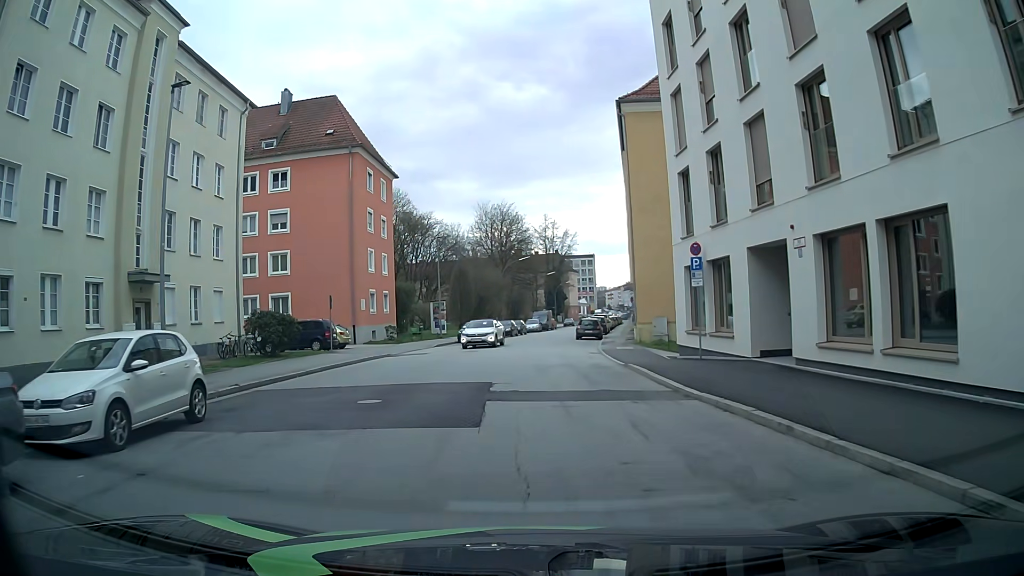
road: tertiary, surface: asphalt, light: Day
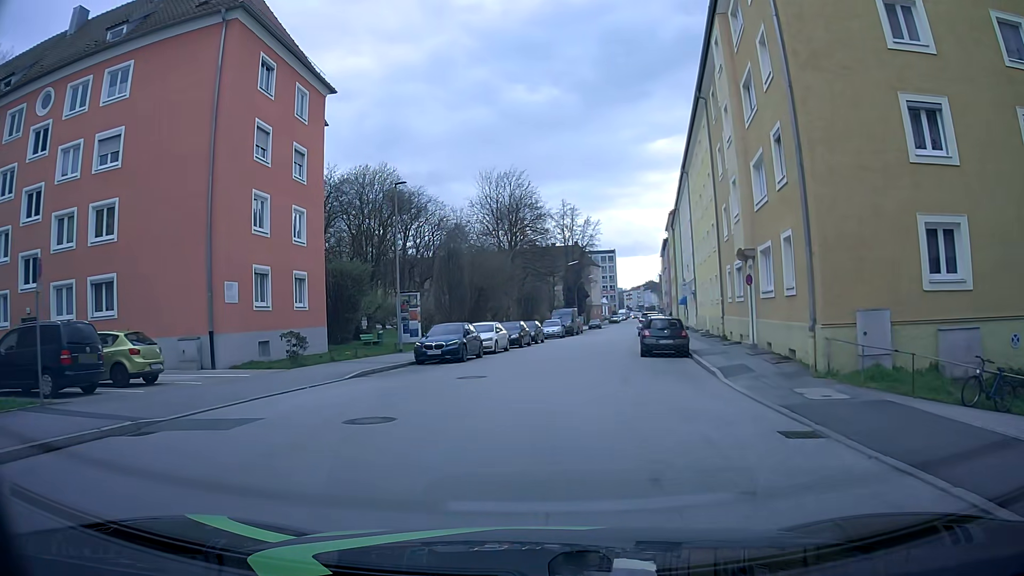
(+0.4, +22.1) m; +1°
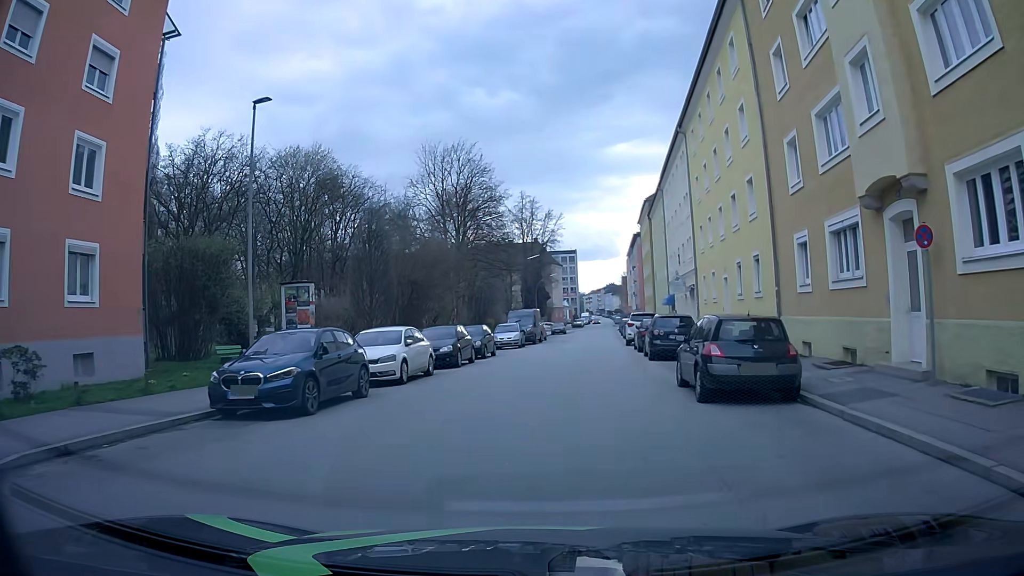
(+0.4, +13.4) m; +3°
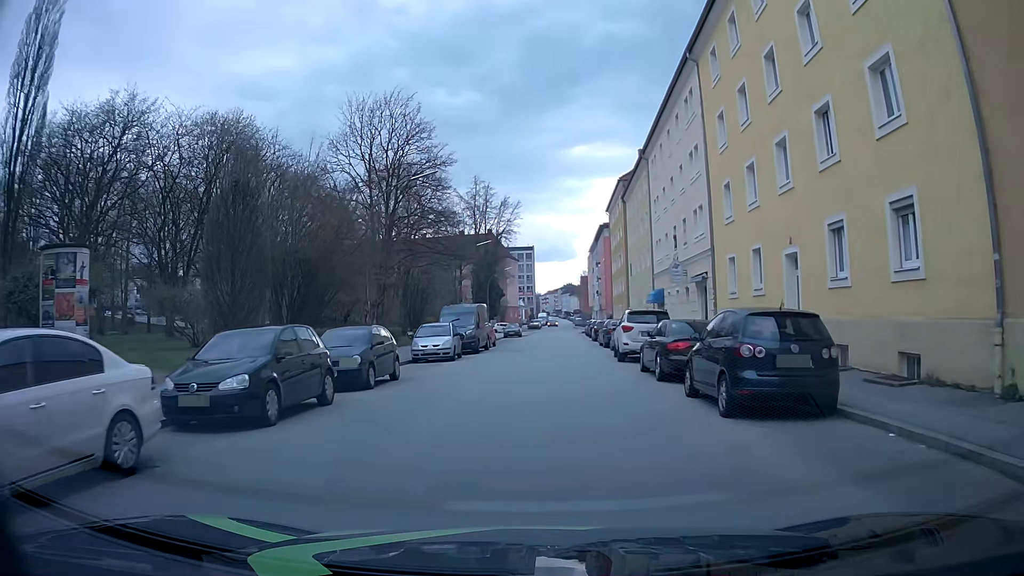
(+0.5, +13.3) m; +5°
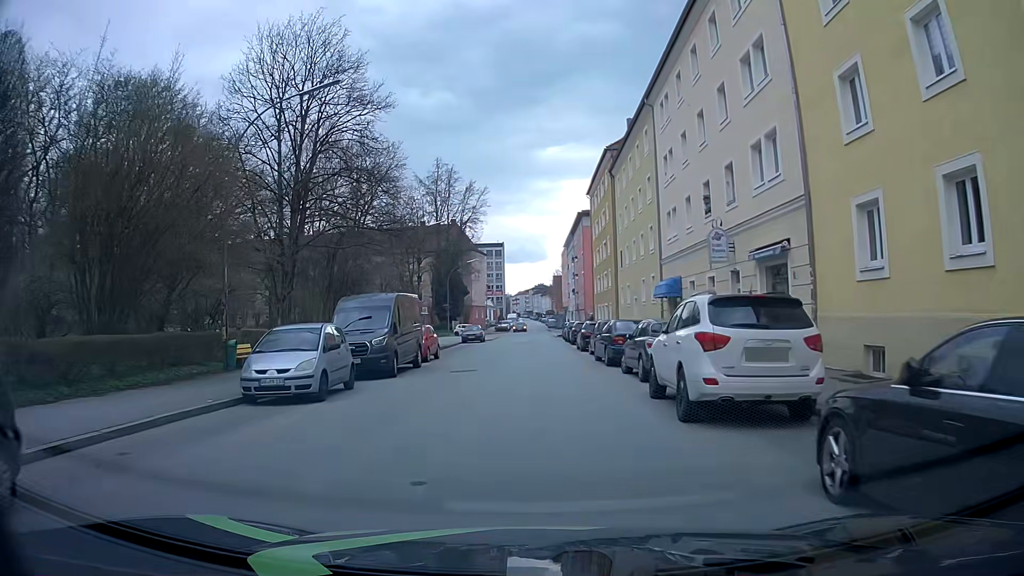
(+0.1, +13.4) m; +1°
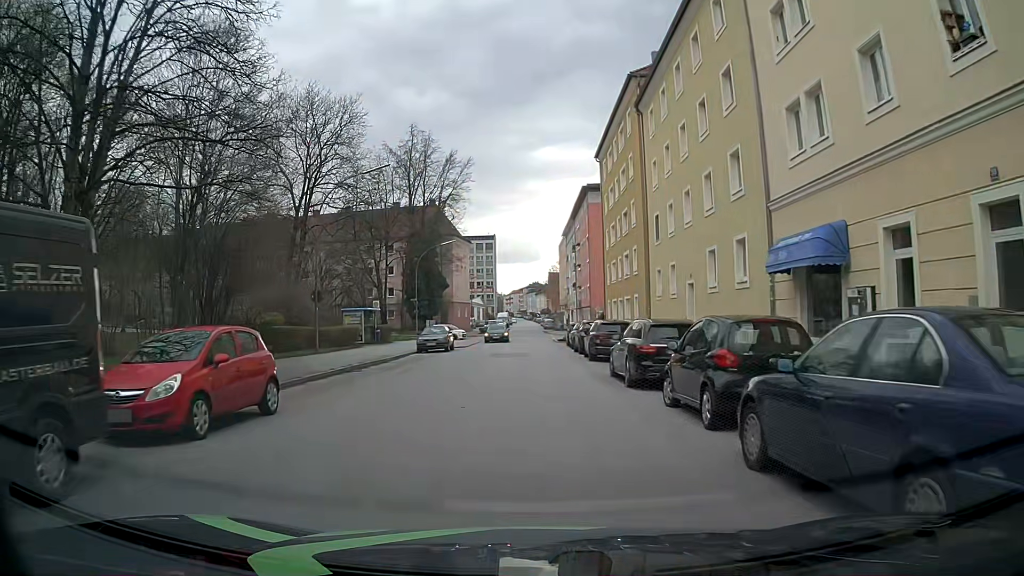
(+0.2, +17.8) m; +1°
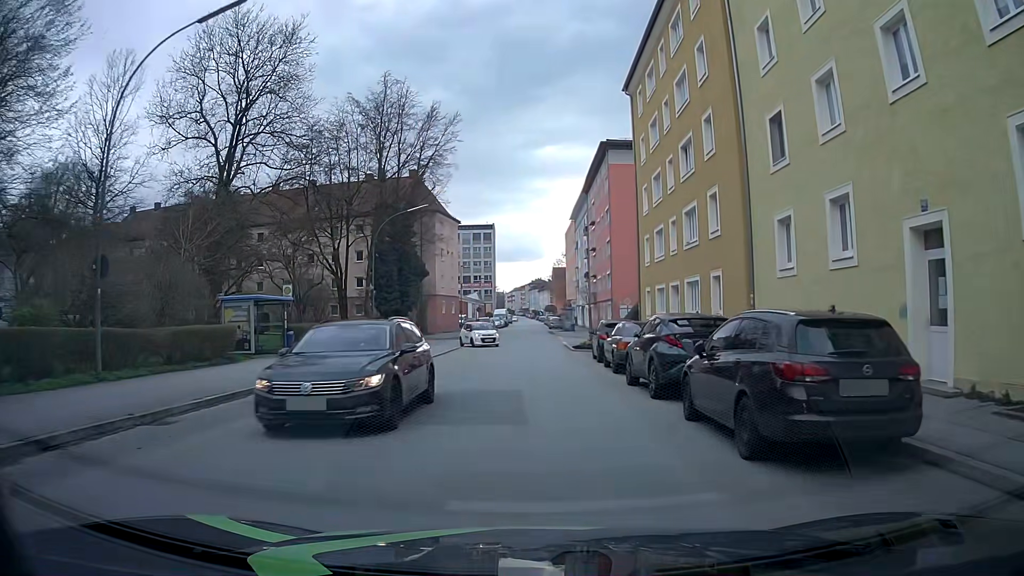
(-0.1, +17.9) m; 0°
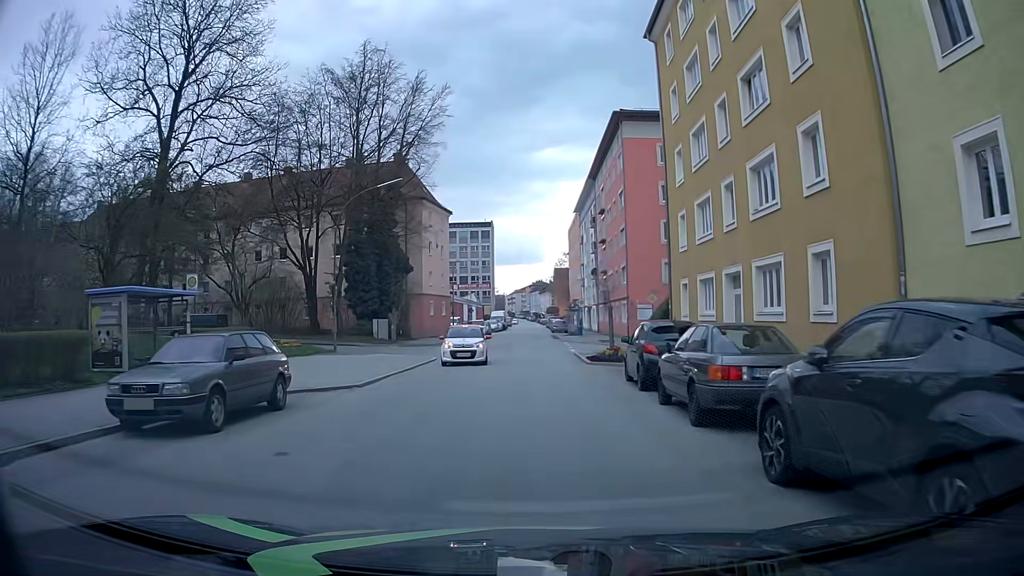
(0.0, +9.0) m; +1°
(0, +10) (0, +20) (0, +30) (0, +40) (0, +50) (-1, +60) (-1, +70) (-1, +80) (-1, +90) (-1, +100) m
